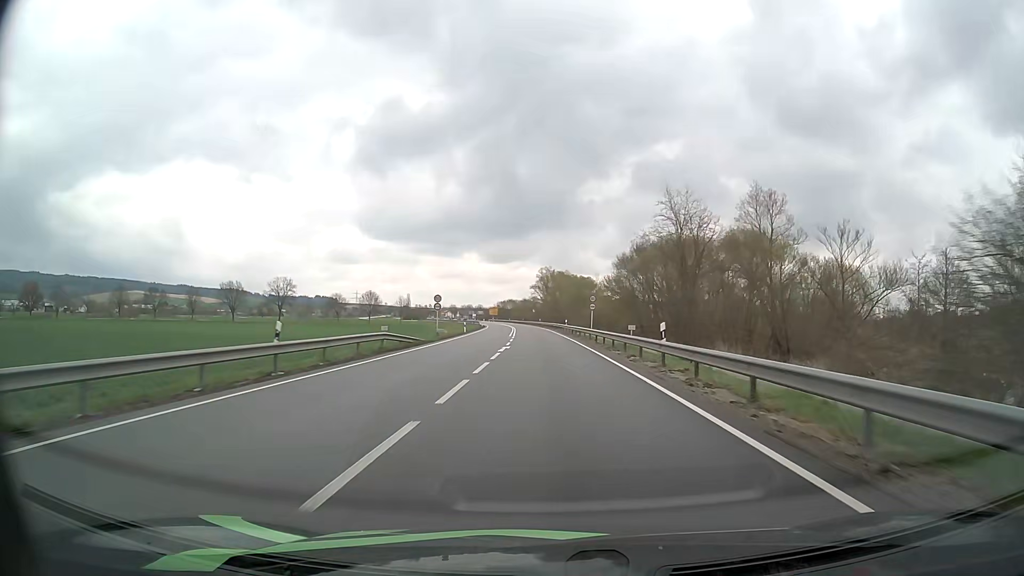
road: primary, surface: asphalt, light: Day
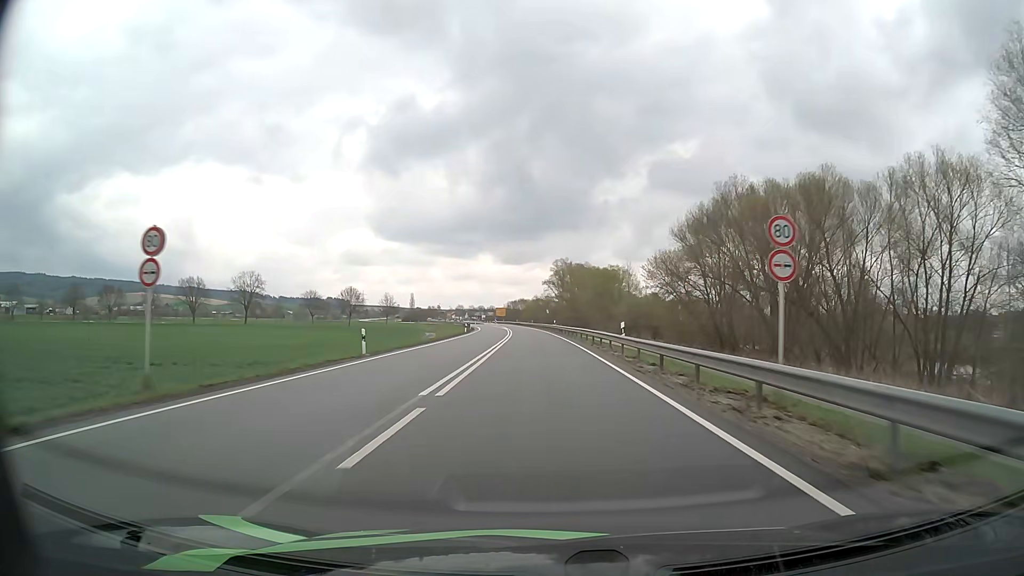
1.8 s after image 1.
(-0.6, +40.7) m; -1°
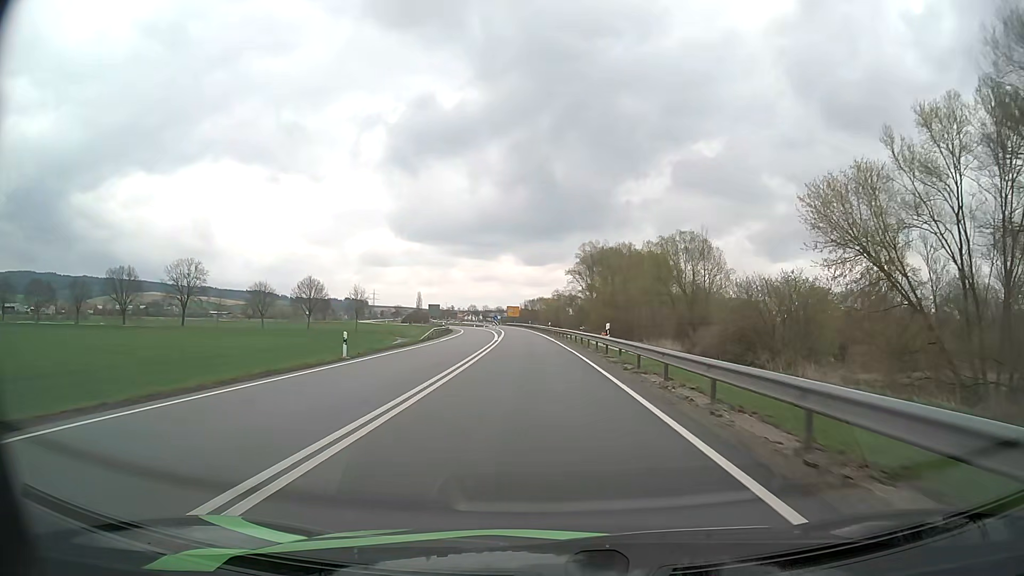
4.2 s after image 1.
(-0.6, +50.9) m; -2°
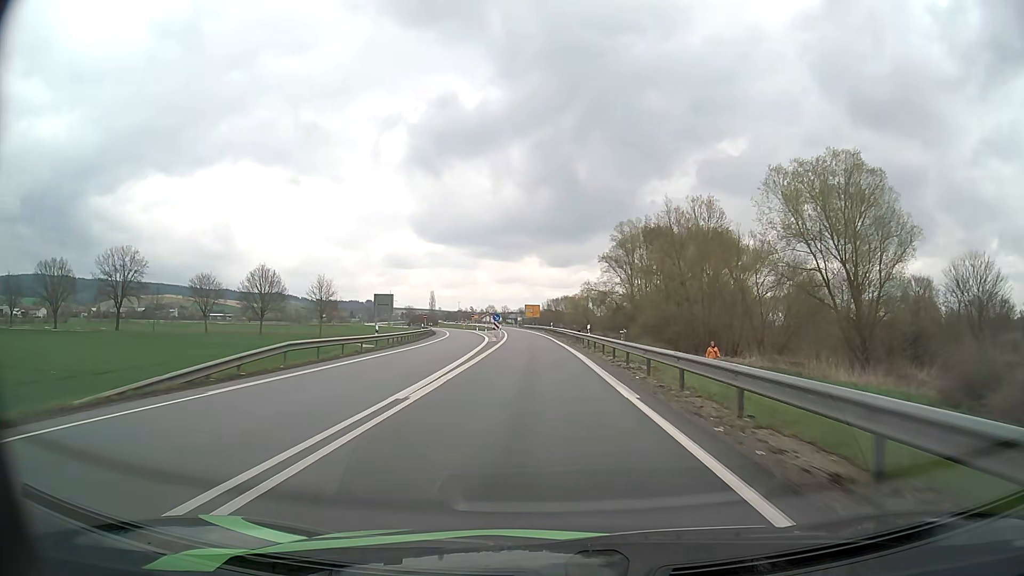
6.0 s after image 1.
(-0.6, +37.9) m; -2°
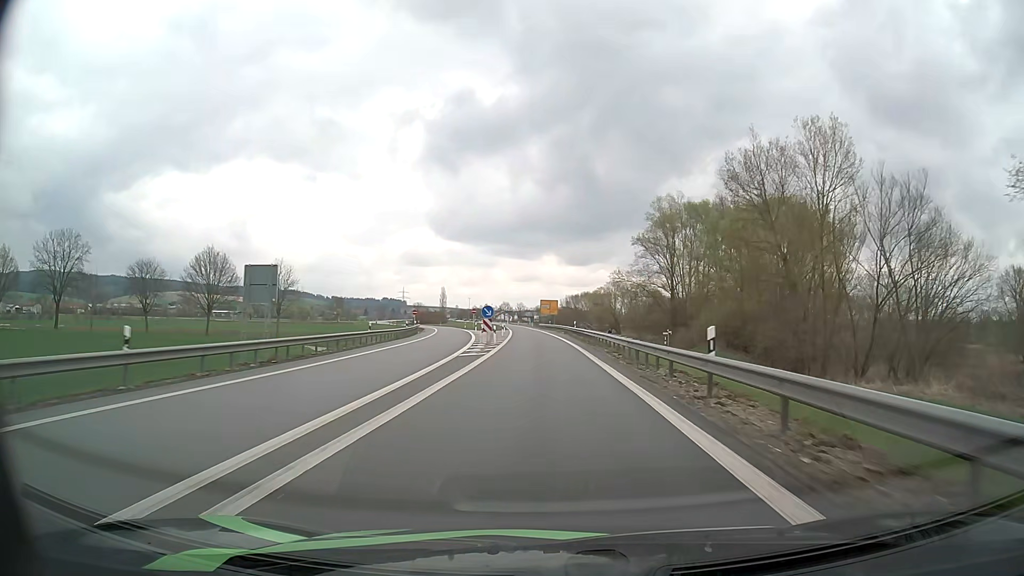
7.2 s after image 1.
(-0.3, +25.2) m; -2°
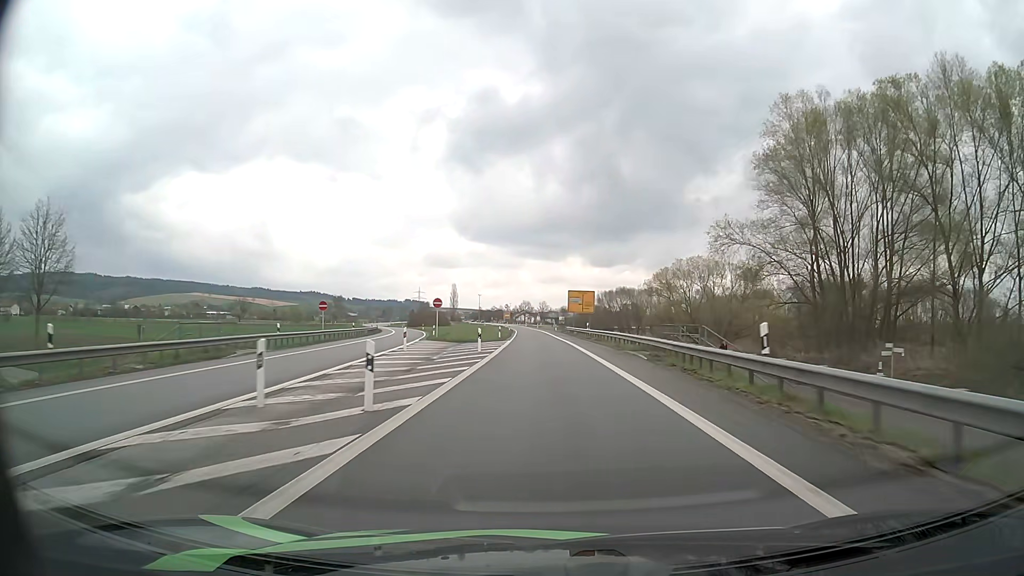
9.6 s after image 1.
(-0.8, +50.4) m; -2°
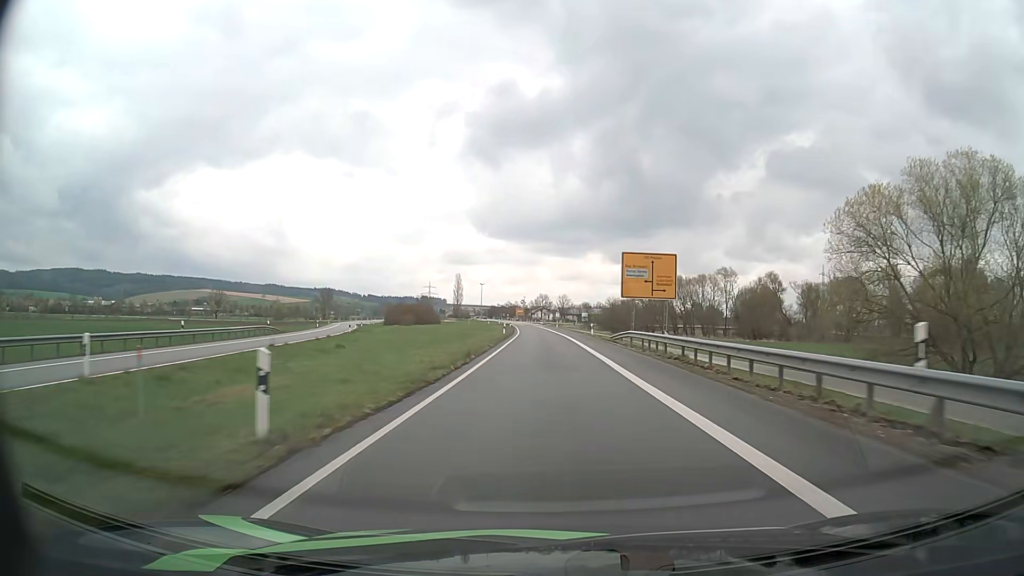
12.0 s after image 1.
(-0.8, +50.9) m; -2°
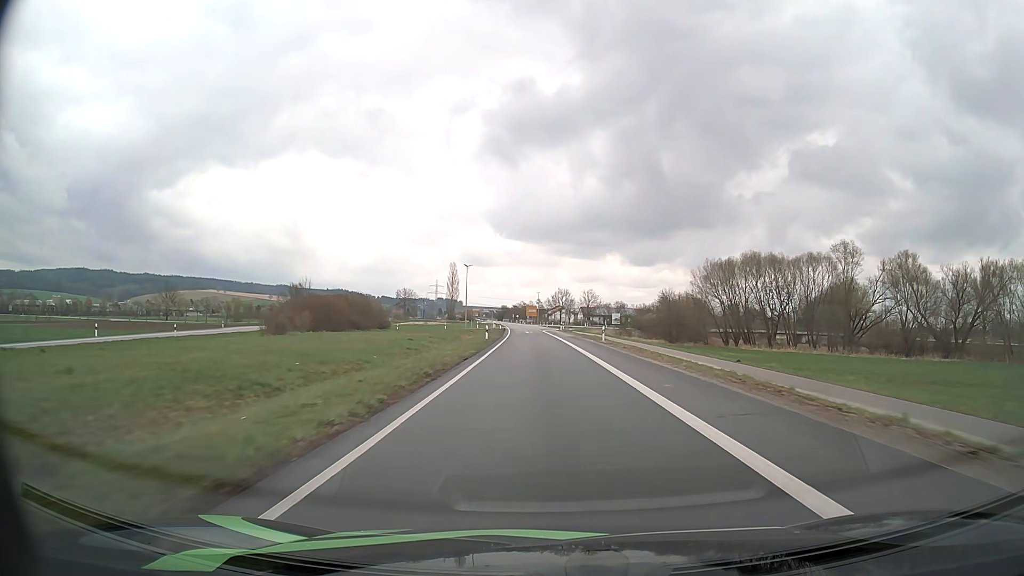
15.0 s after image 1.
(-0.8, +64.1) m; -1°
(0, +10) (0, +20) (0, +30) (-1, +40) (-1, +50) (-1, +60) (-2, +70) (-2, +80) (-3, +90) (-3, +100) m
